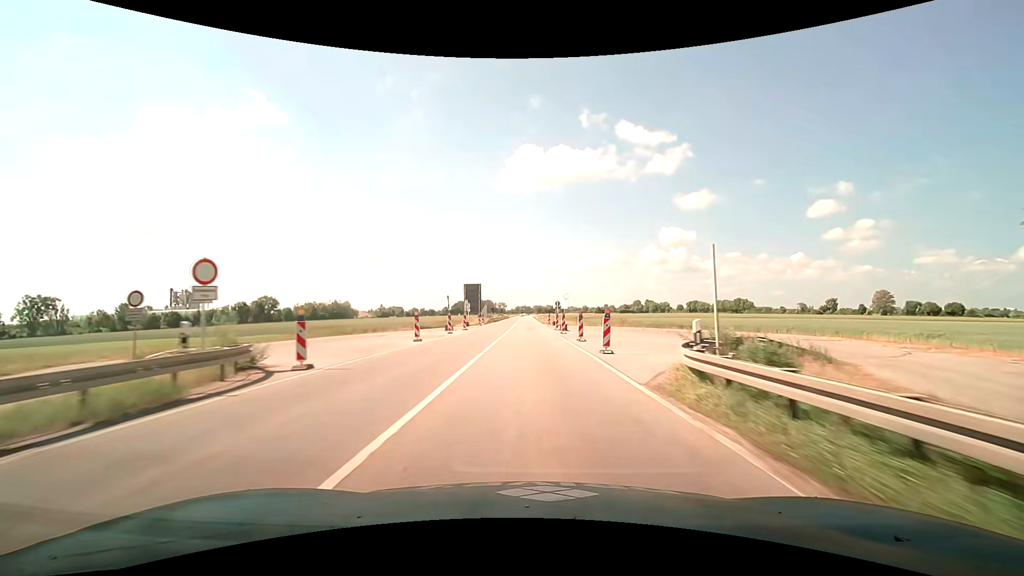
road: primary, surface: asphalt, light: Day
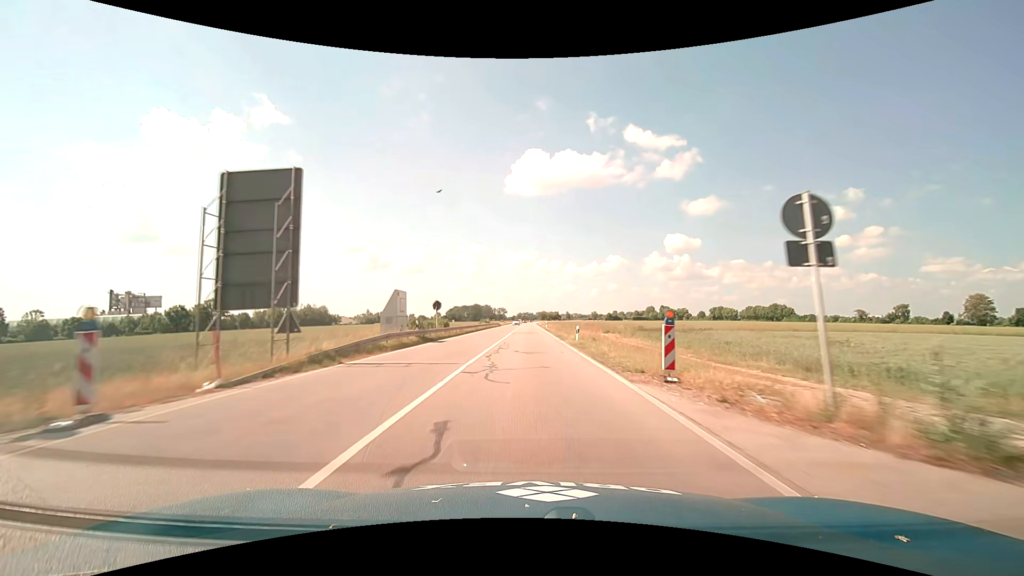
(+0.2, +64.1) m; 0°
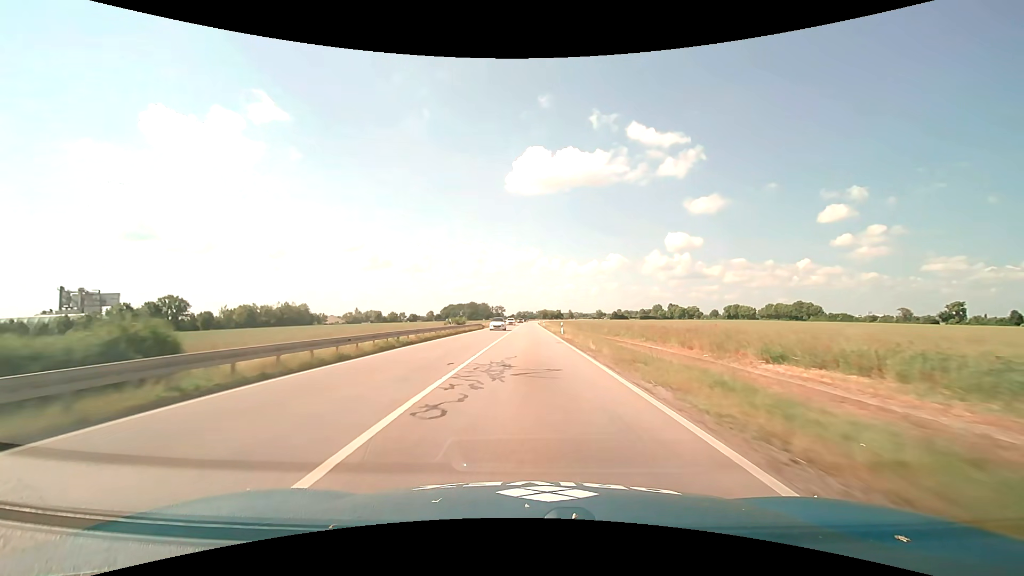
(0.0, +37.9) m; 0°
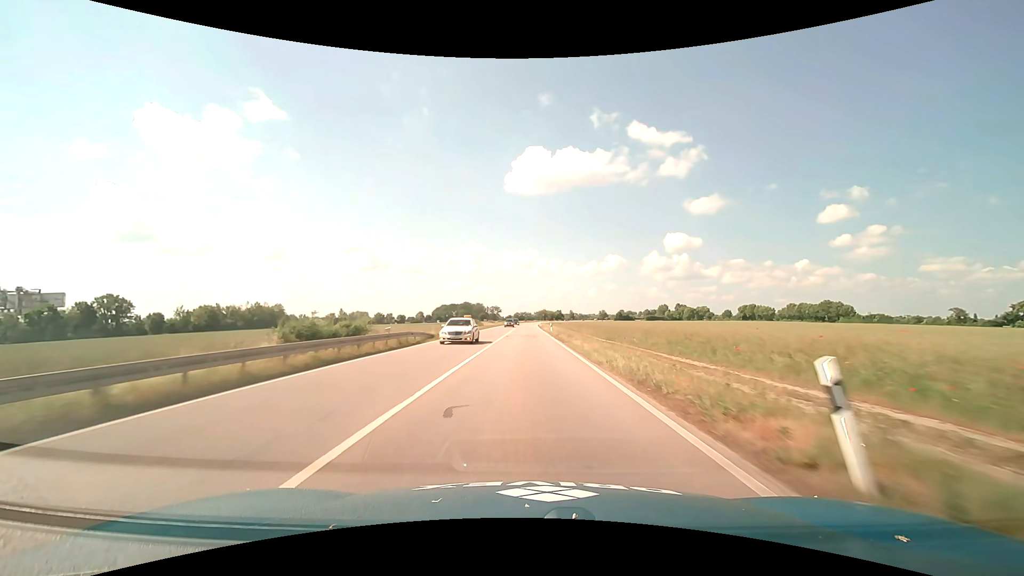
(+0.1, +37.4) m; 0°
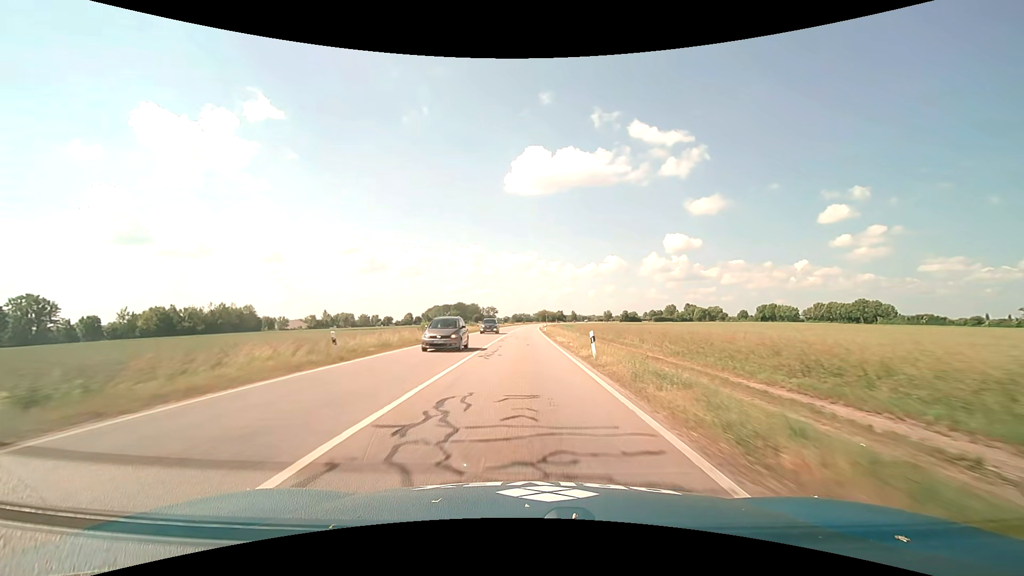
(+0.1, +37.0) m; 0°
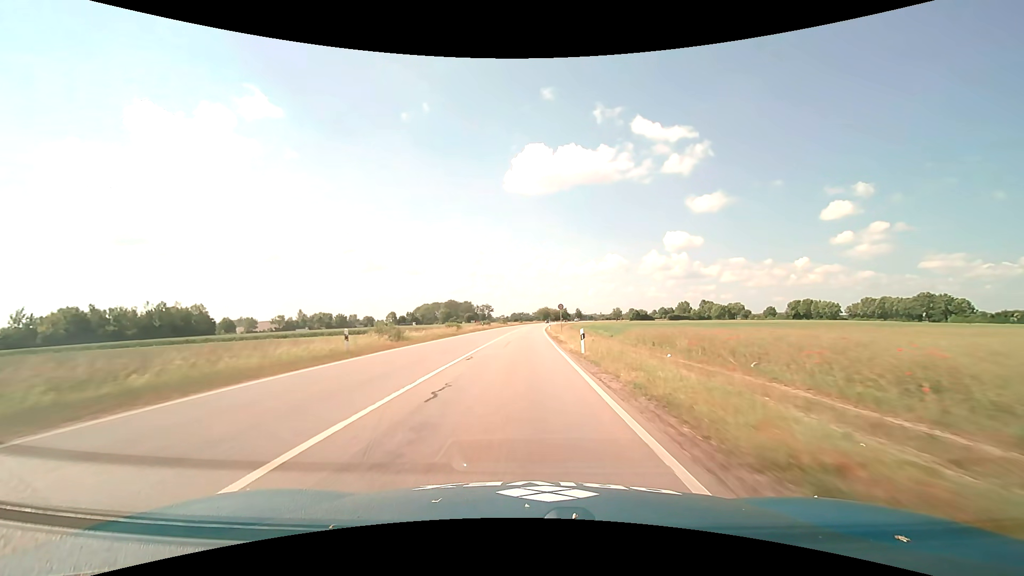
(+0.1, +48.8) m; 0°
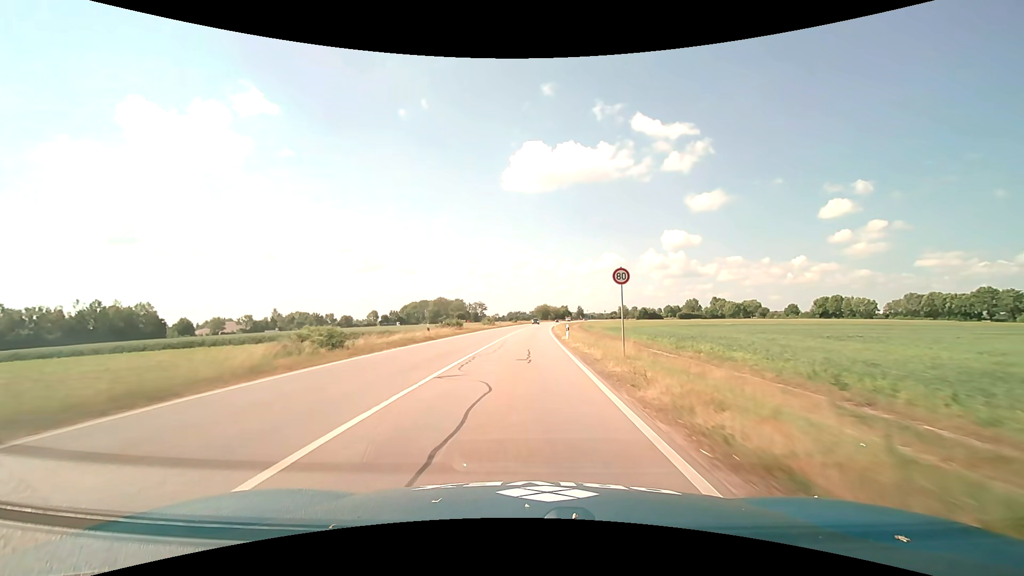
(0.0, +36.2) m; 0°
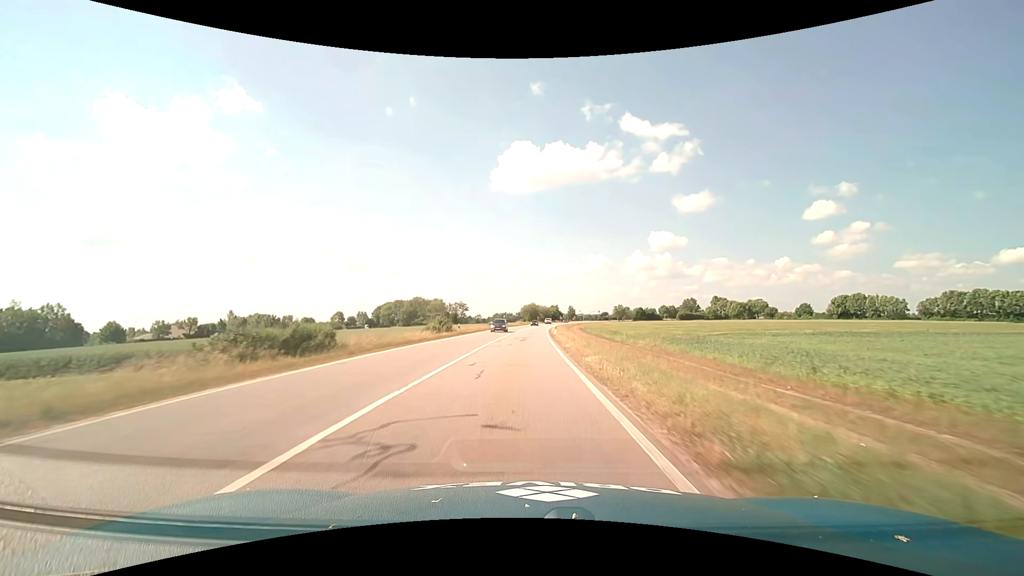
(+0.5, +35.9) m; +2°
(0, +10) (0, +20) (0, +30) (0, +40) (+1, +50) (+1, +60) (+1, +70) (+2, +80) (+2, +90) (+3, +100) m
